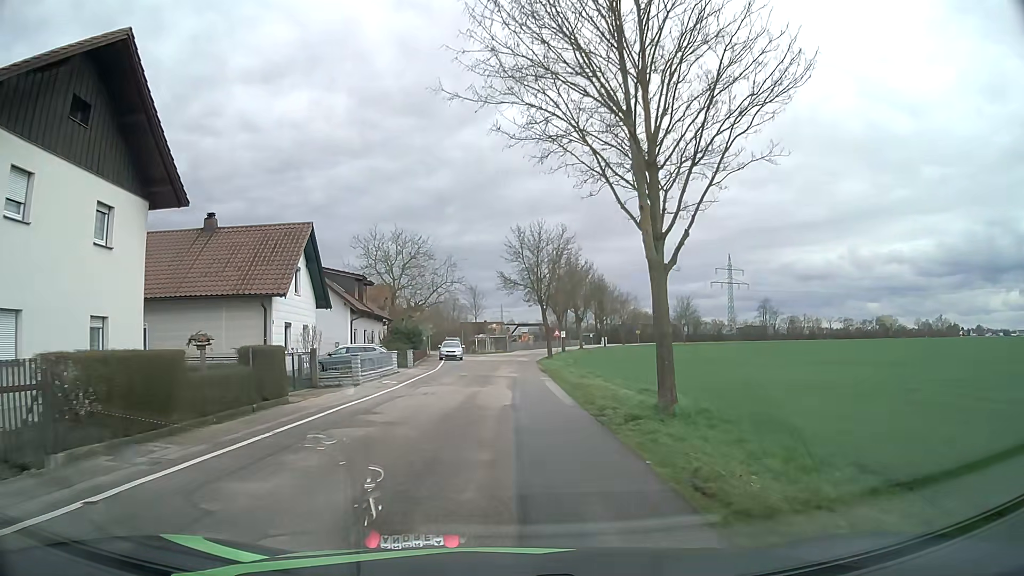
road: unclassified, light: Day
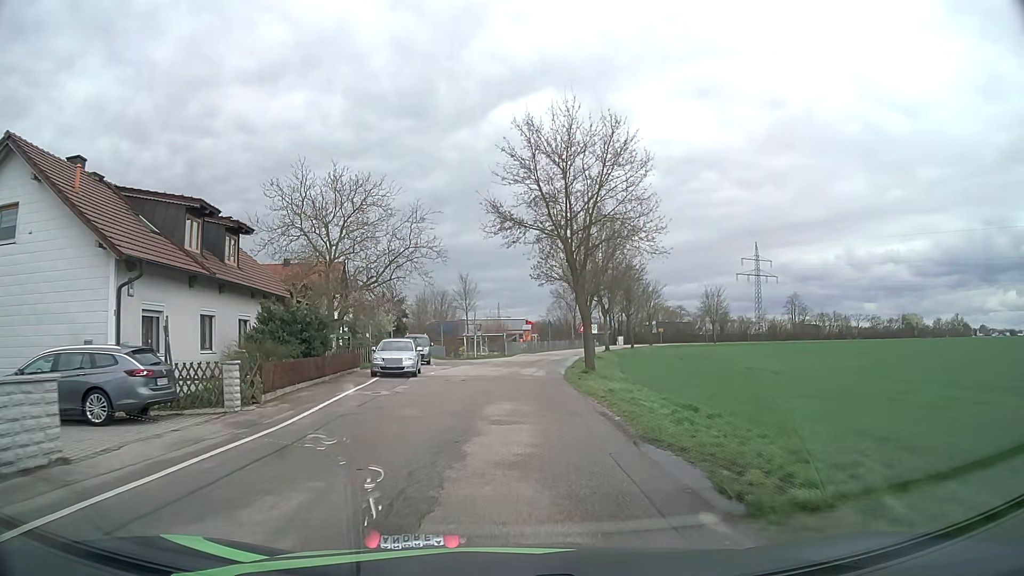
(-0.1, +25.3) m; 0°
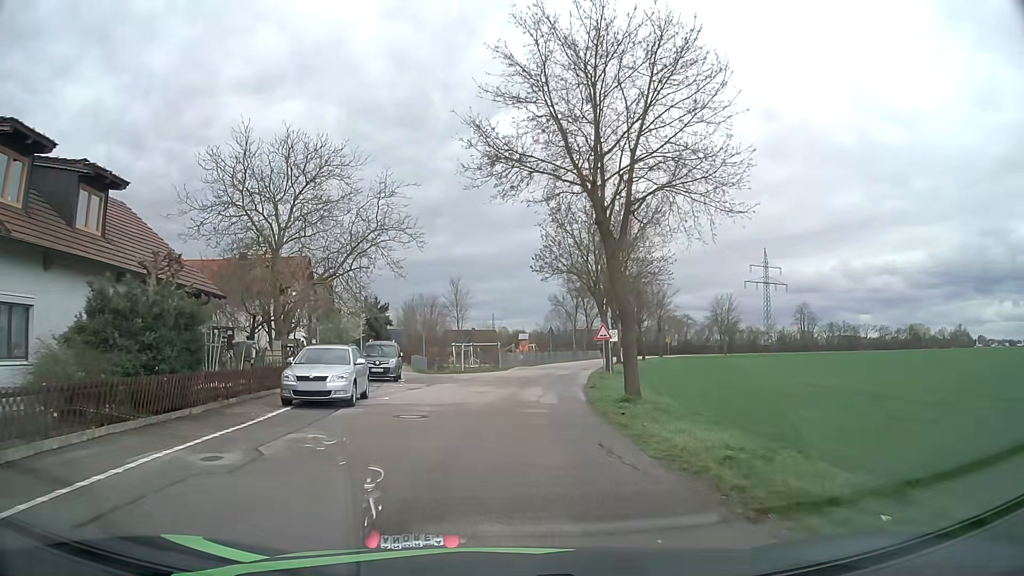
(+0.1, +9.9) m; +1°
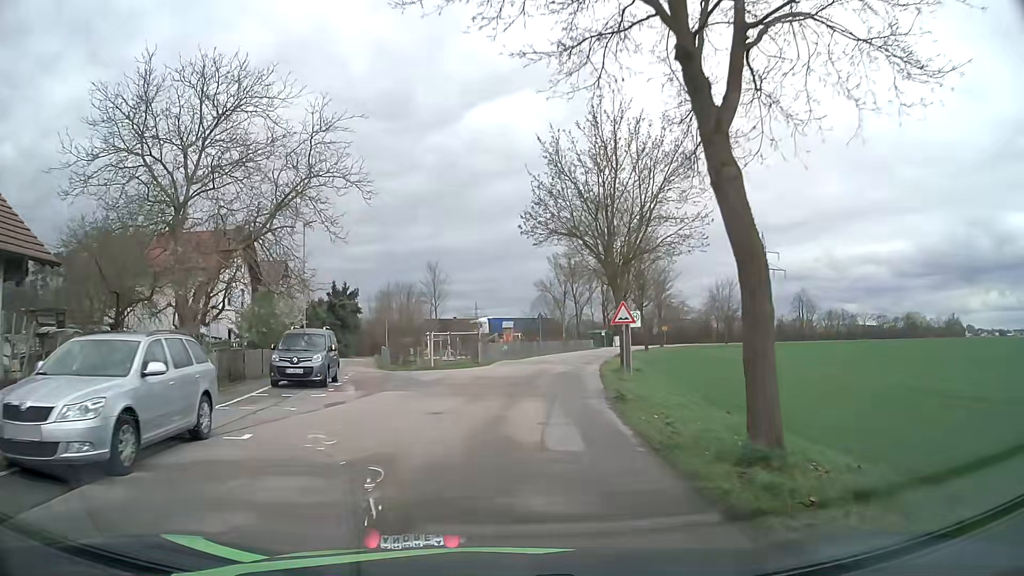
(+0.1, +9.4) m; +1°
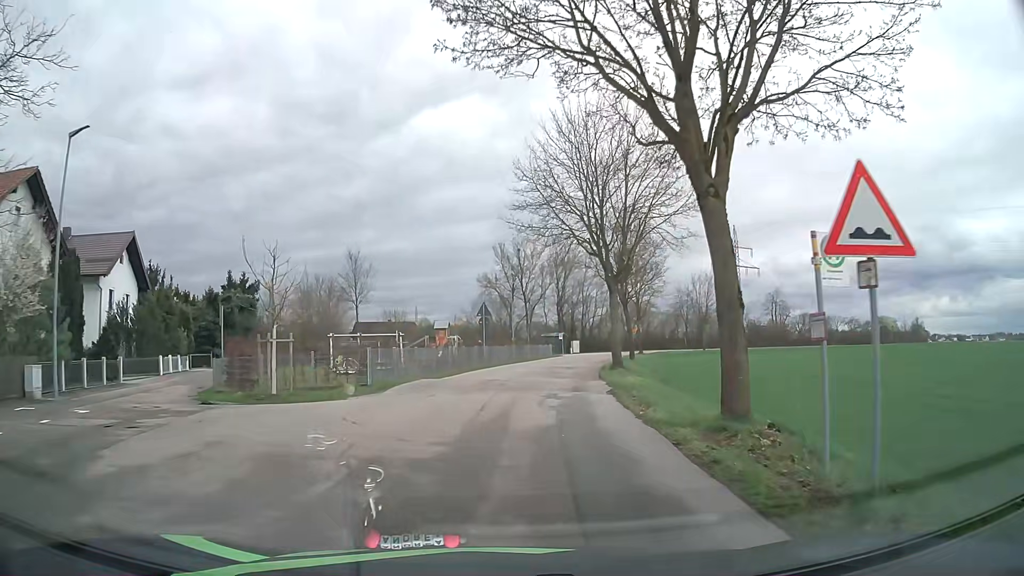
(+0.8, +18.0) m; +5°
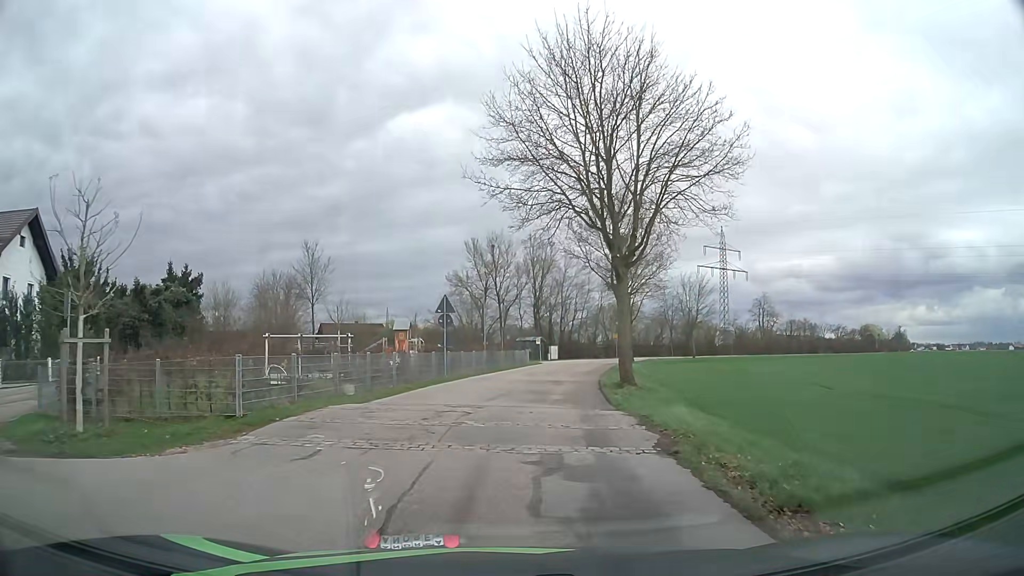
(+0.1, +8.2) m; +2°
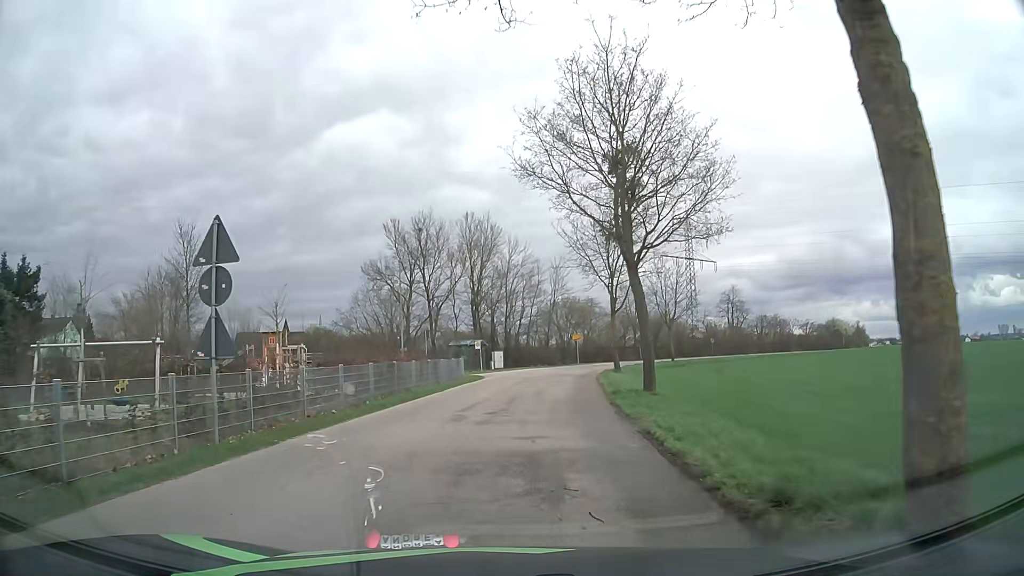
(+0.9, +17.8) m; +5°
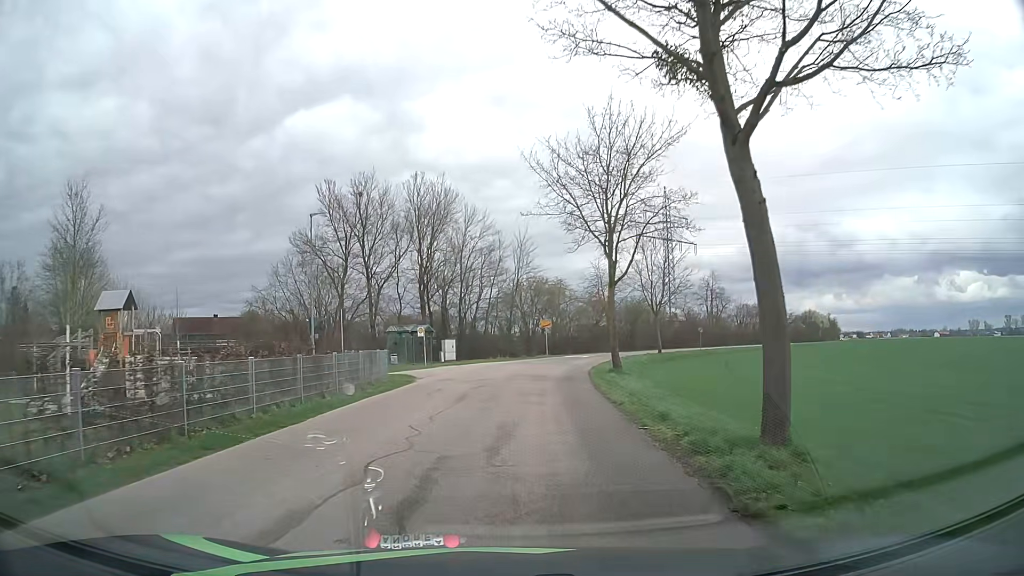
(+0.4, +12.2) m; +4°
(0, +10) (+1, +20) (+2, +30) (+3, +40) (+6, +49) (+9, +59) (+13, +68) (+18, +77) (+23, +85) (+29, +94) m
